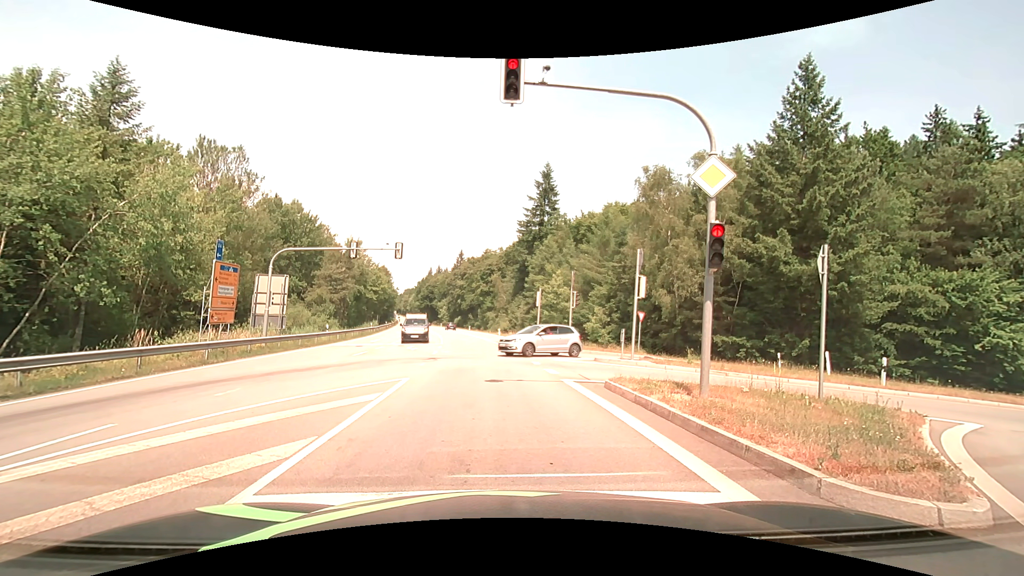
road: secondary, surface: asphalt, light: Day
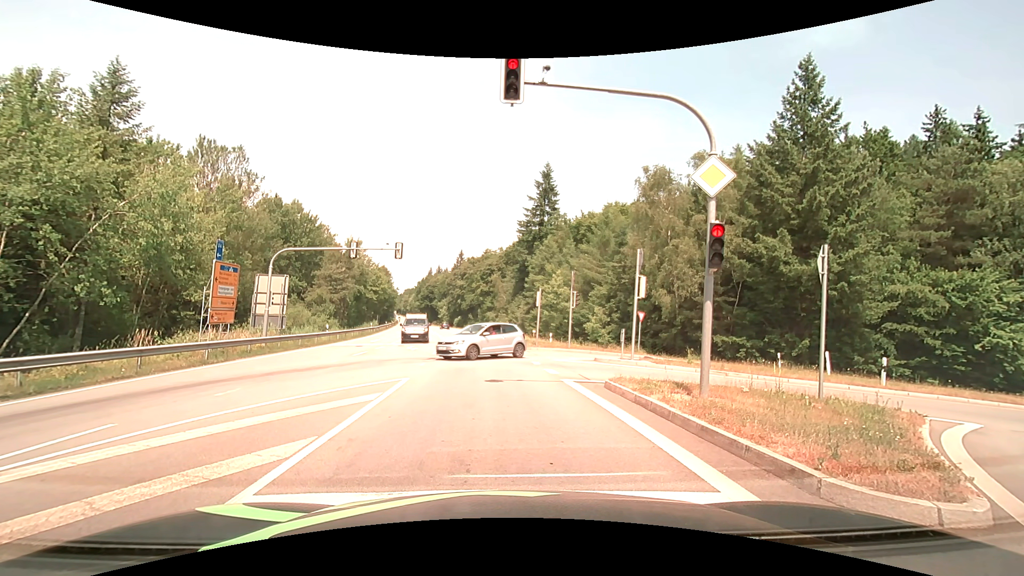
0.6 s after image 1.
(0.0, 0.0) m; 0°
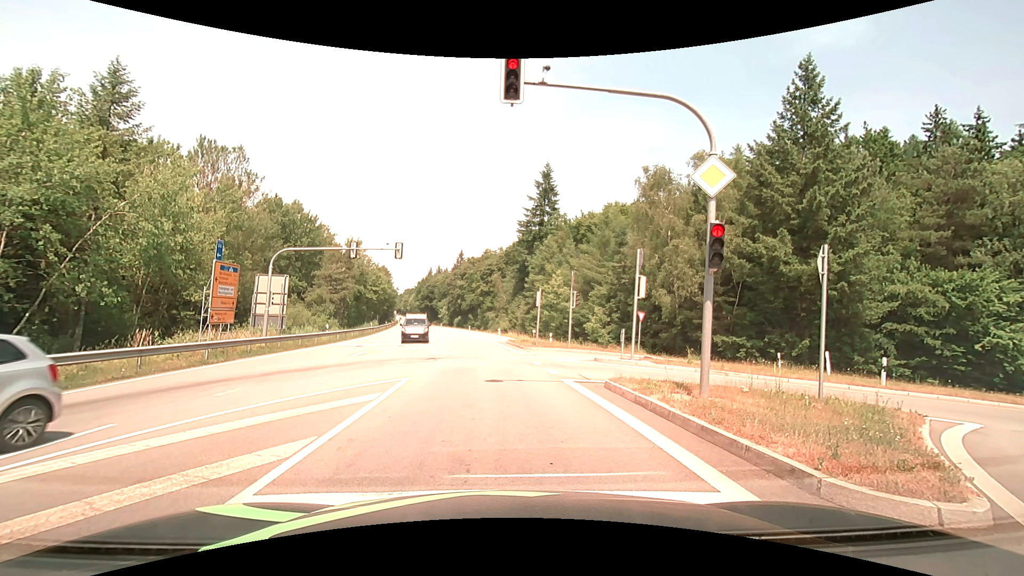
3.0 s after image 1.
(0.0, 0.0) m; 0°
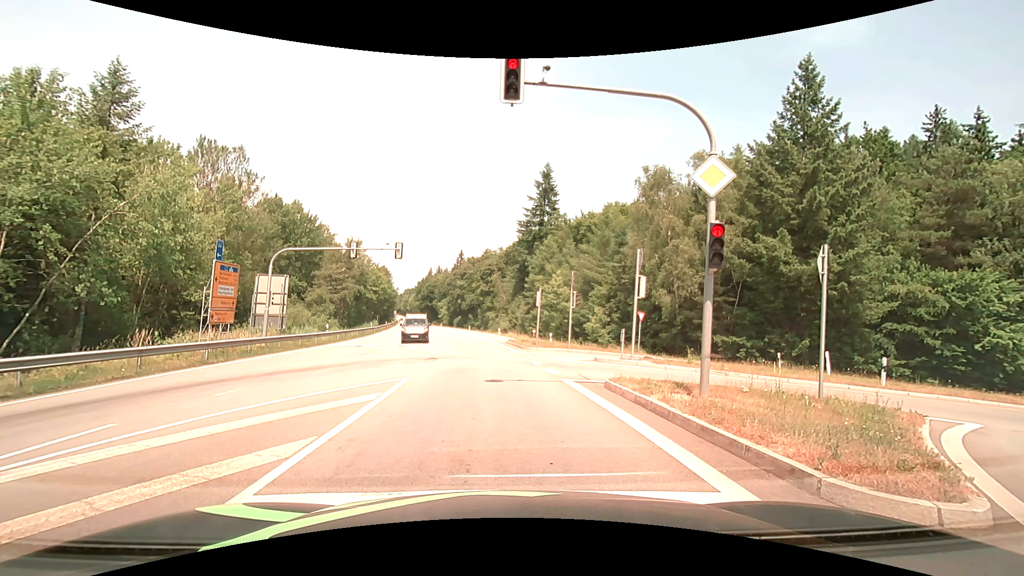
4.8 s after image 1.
(0.0, 0.0) m; 0°
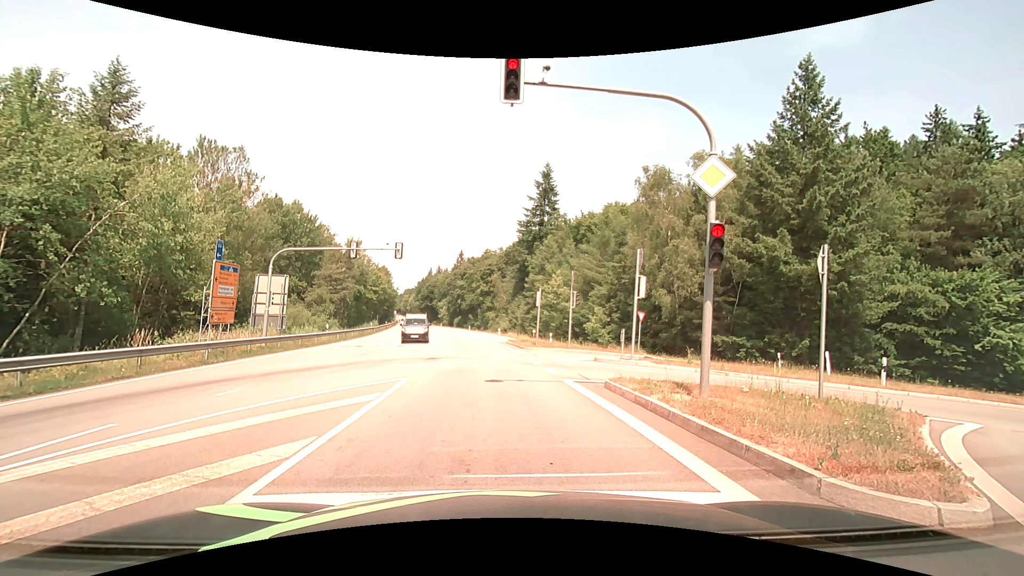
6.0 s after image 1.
(0.0, 0.0) m; 0°
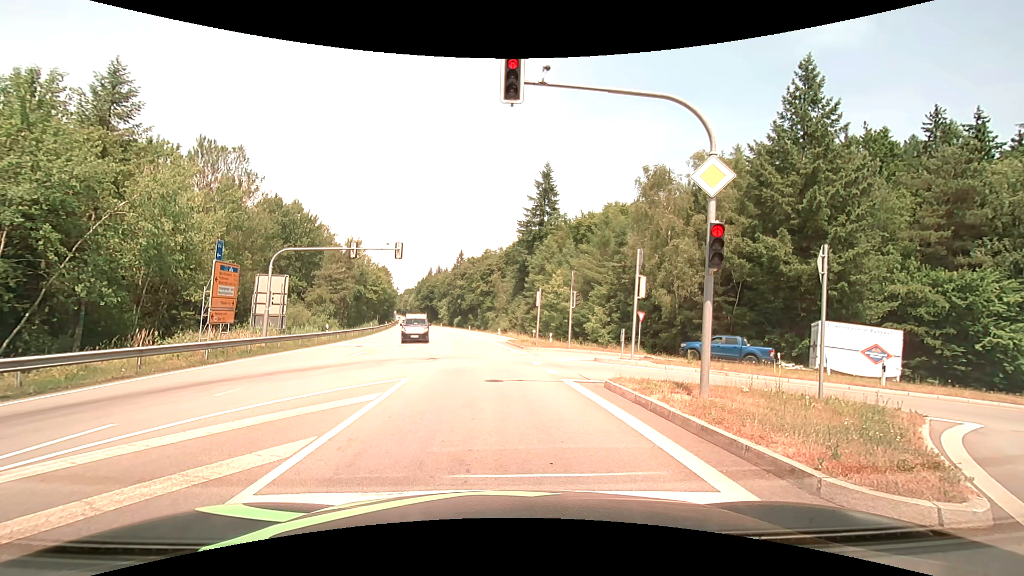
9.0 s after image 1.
(0.0, 0.0) m; 0°
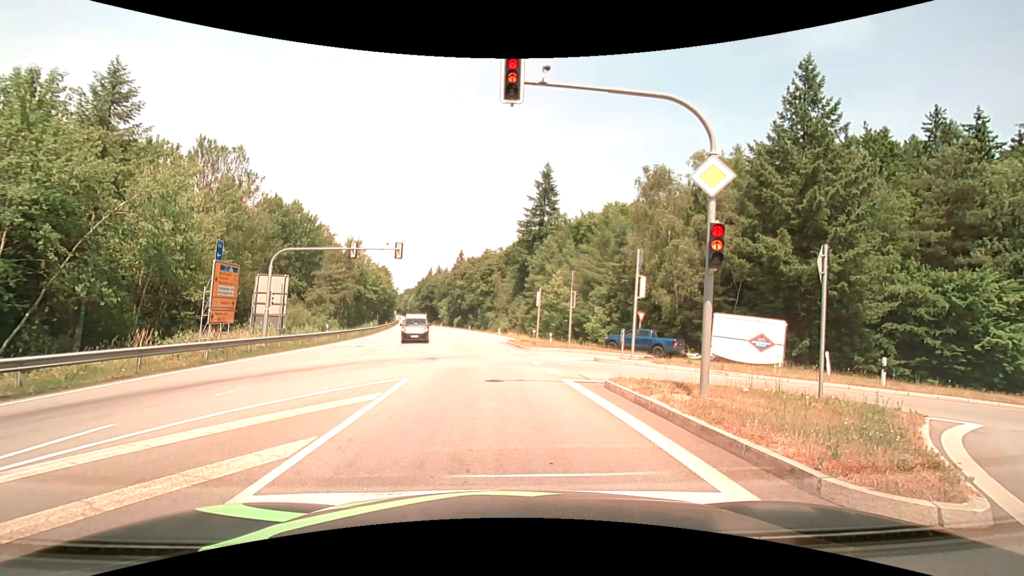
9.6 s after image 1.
(0.0, 0.0) m; 0°
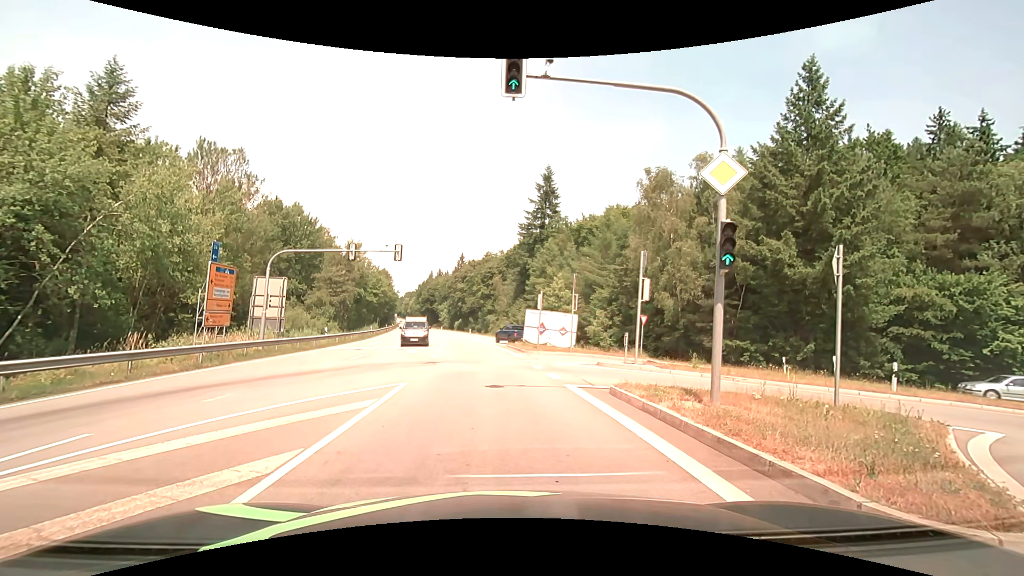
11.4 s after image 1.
(0.0, +0.5) m; 0°
(0, +10) (-1, +20) (-2, +30) (-3, +40) (-4, +50) (-6, +60) (-8, +69) (-10, +79) (-11, +89) (-13, +99) m
